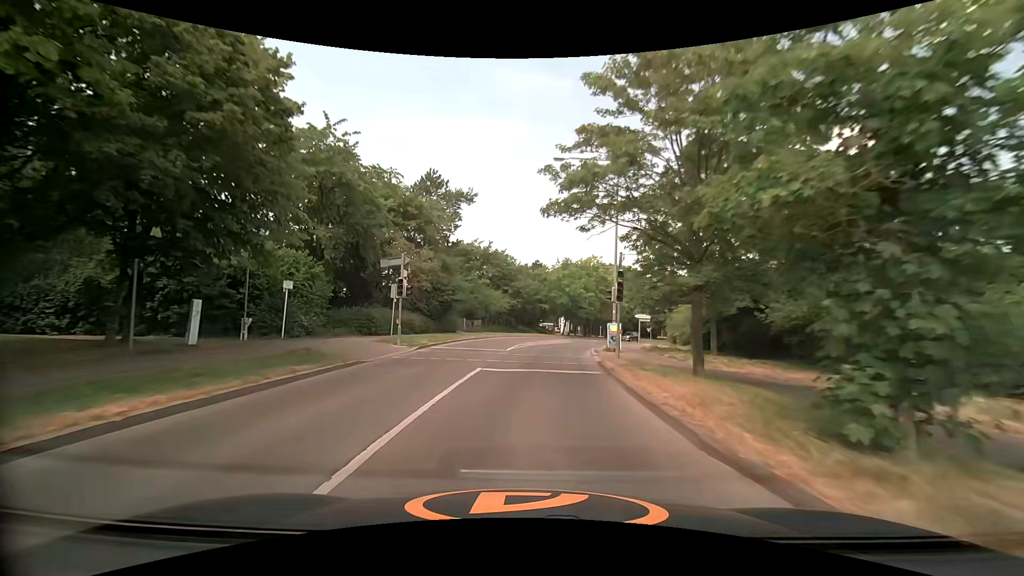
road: tertiary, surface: asphalt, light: Day
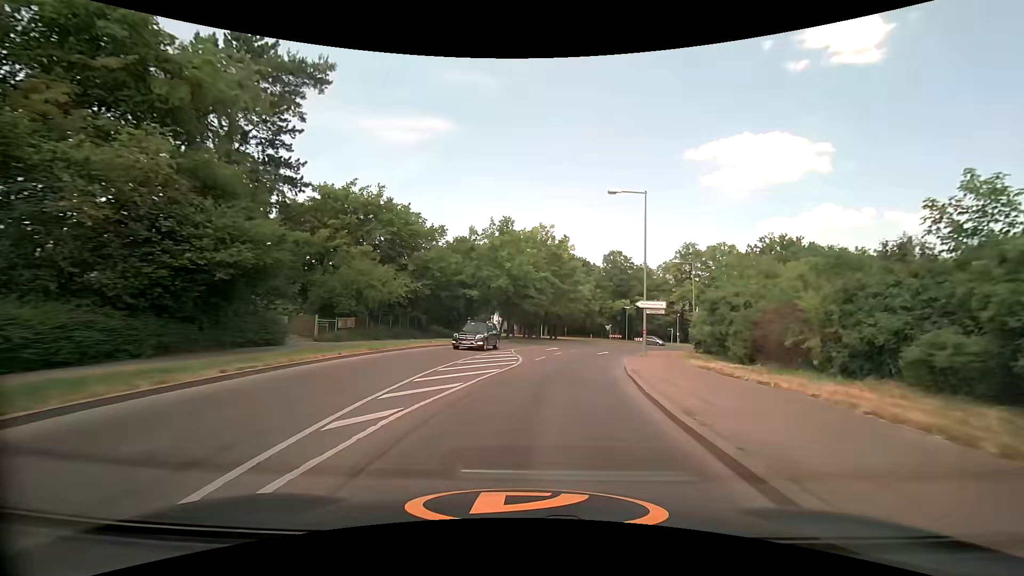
(+1.0, +26.8) m; +8°
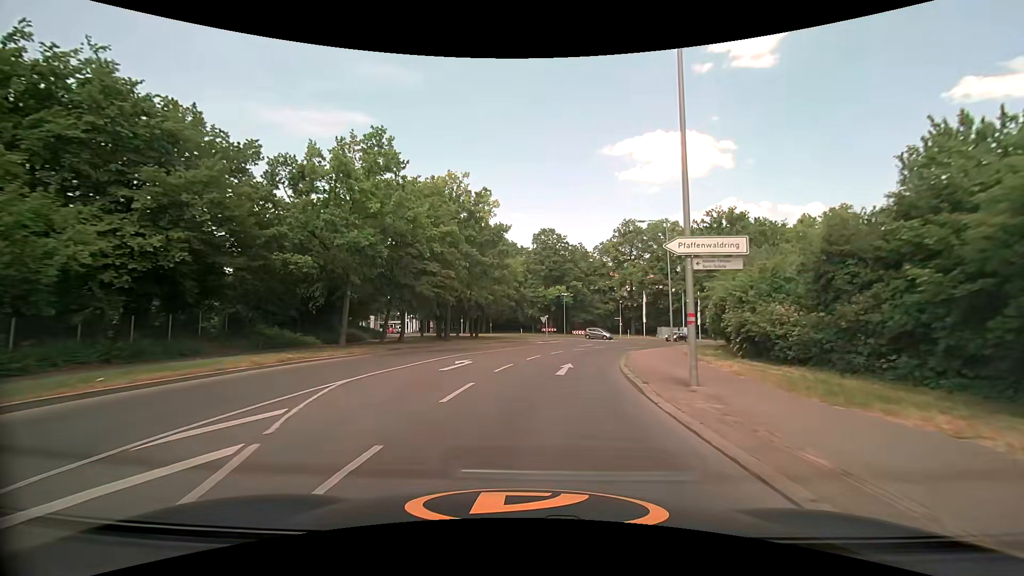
(+1.4, +19.5) m; +8°
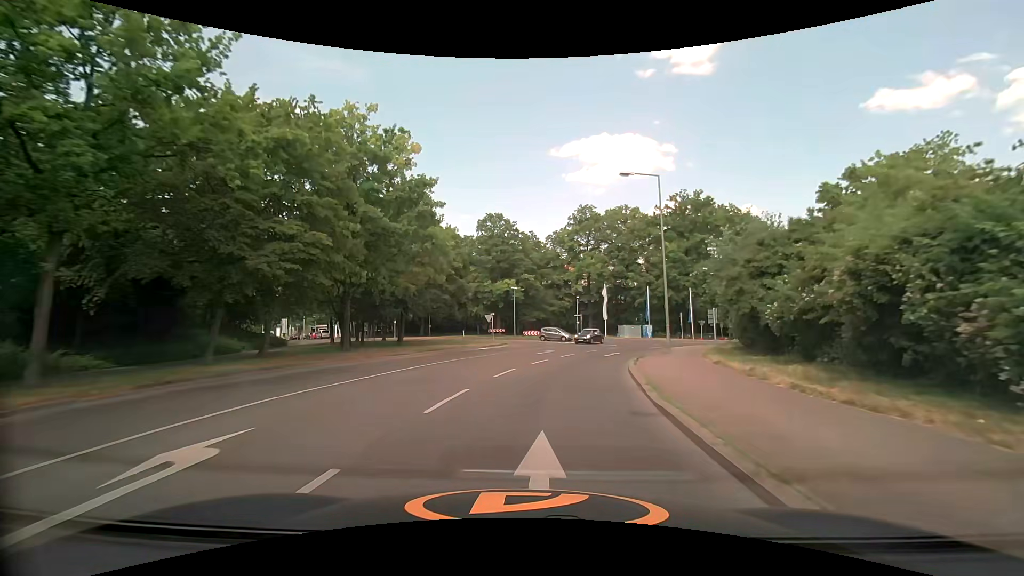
(+0.7, +12.8) m; +6°
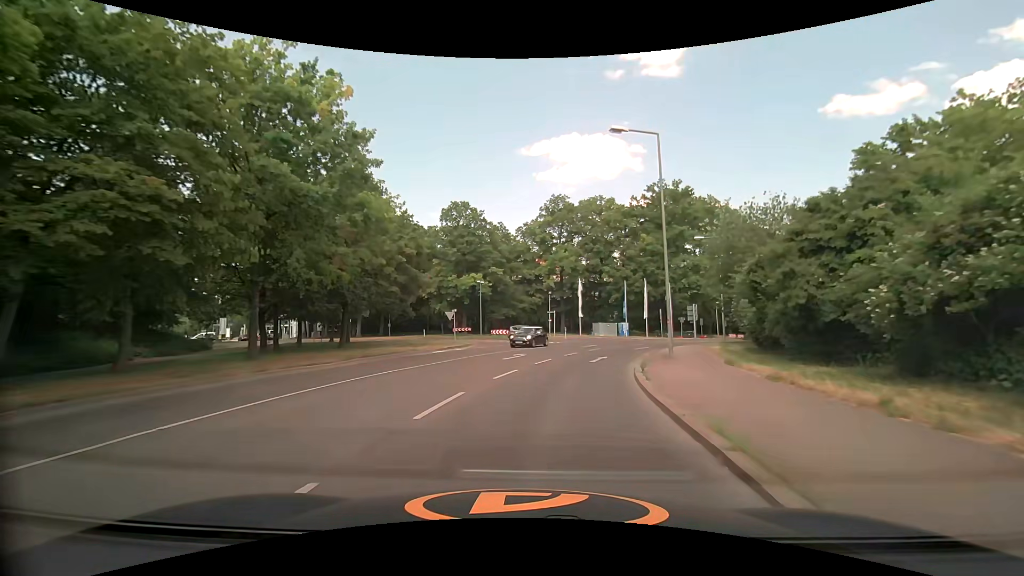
(+0.2, +6.4) m; +4°
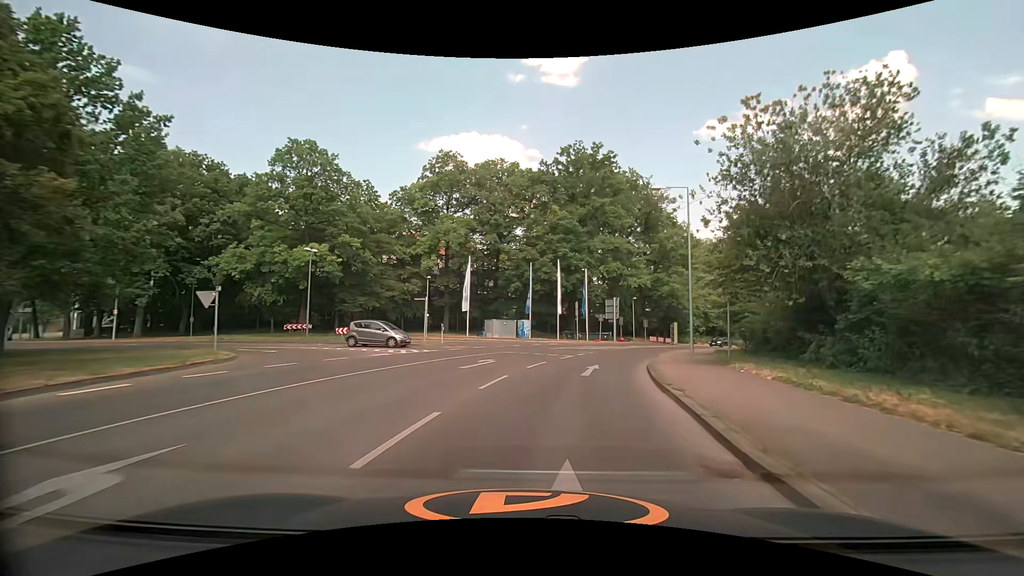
(+1.9, +20.3) m; +12°
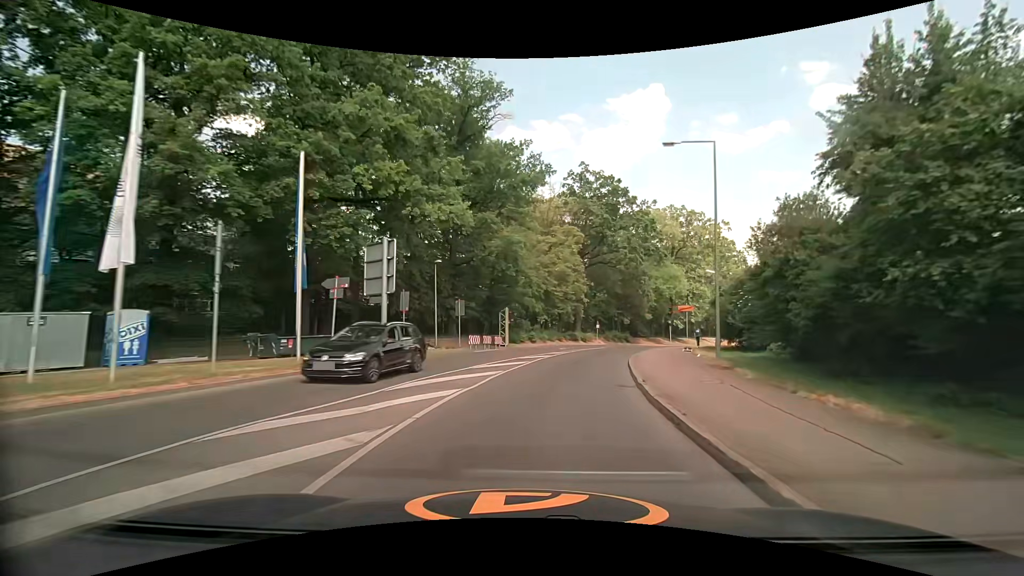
(+7.2, +35.1) m; +23°
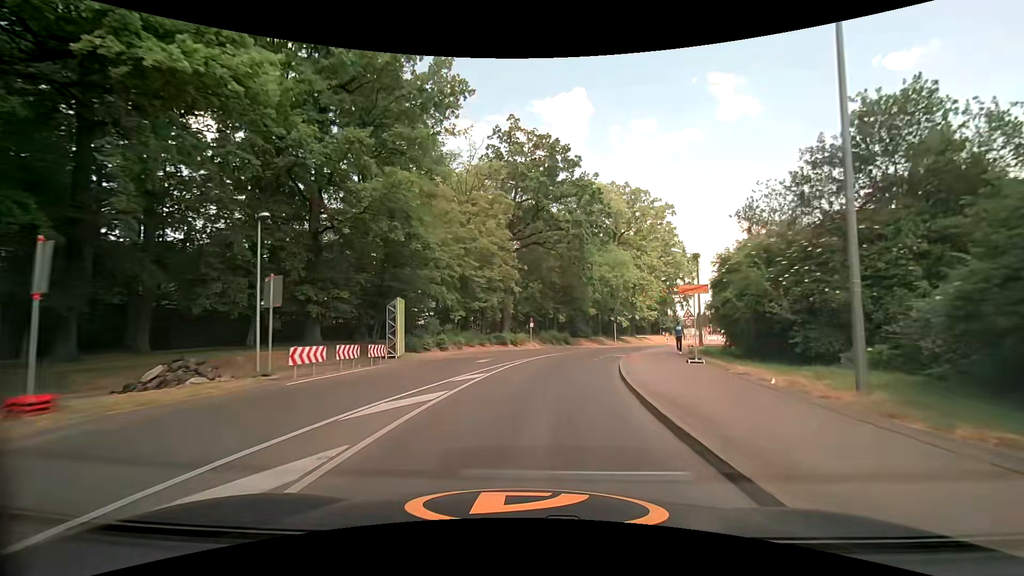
(+0.9, +14.5) m; +8°
(0, +10) (+2, +20) (+4, +30) (+7, +39) (+10, +49) (+15, +57) (+20, +66) (+25, +75) (+30, +83) (+35, +92) m
